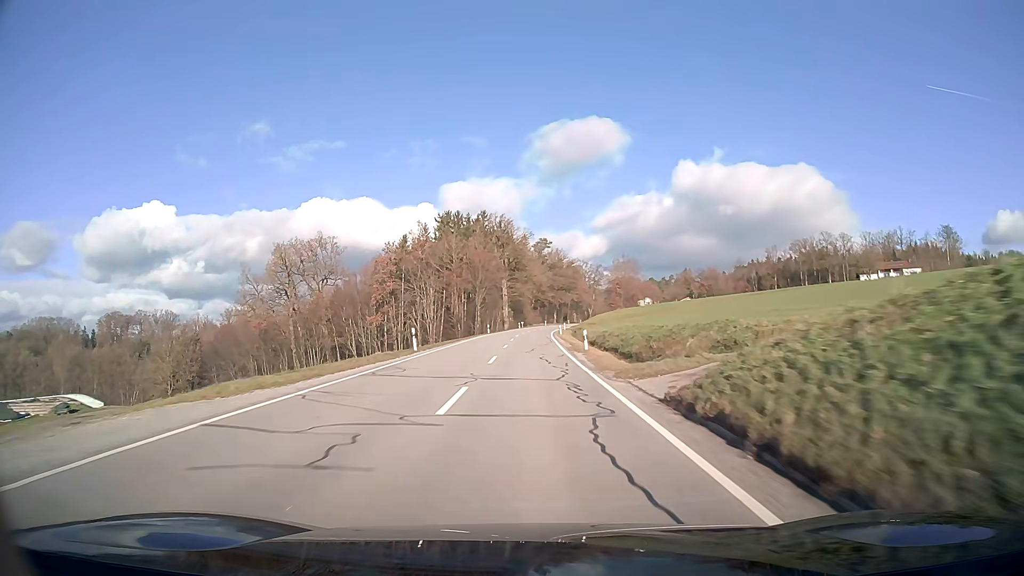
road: secondary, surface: asphalt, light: Day
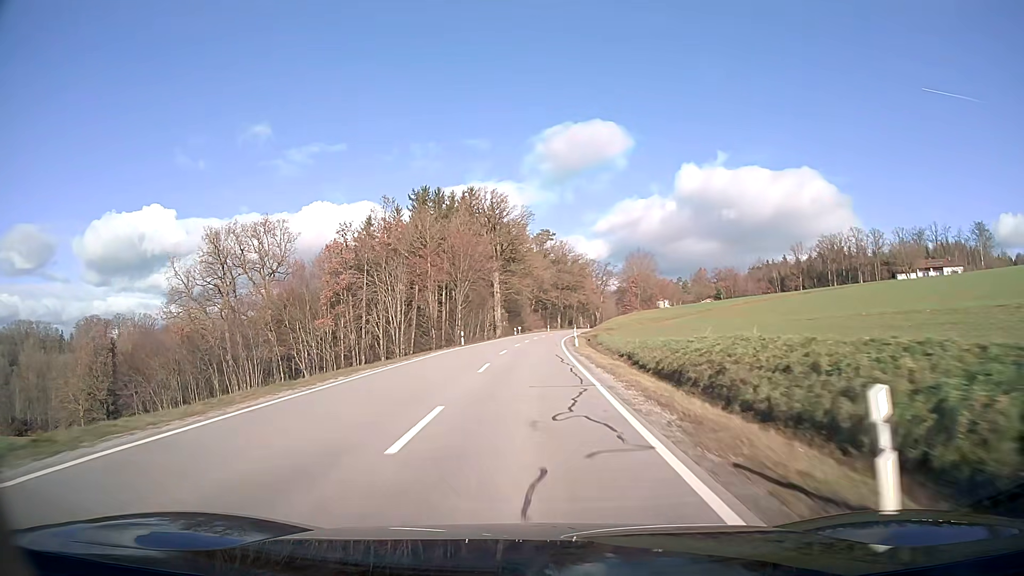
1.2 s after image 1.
(0.0, +26.8) m; 0°
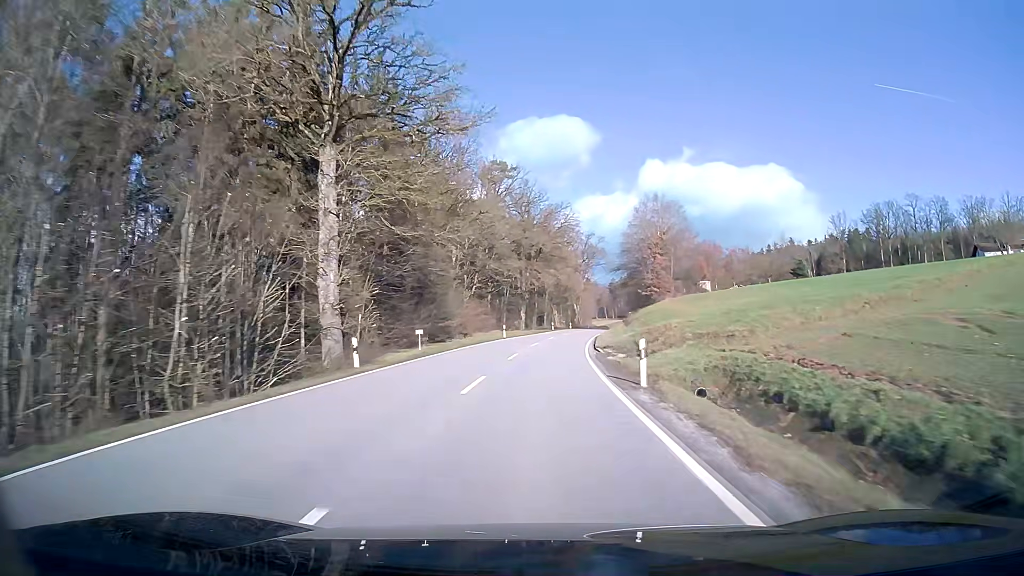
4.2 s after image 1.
(+1.9, +66.6) m; +4°
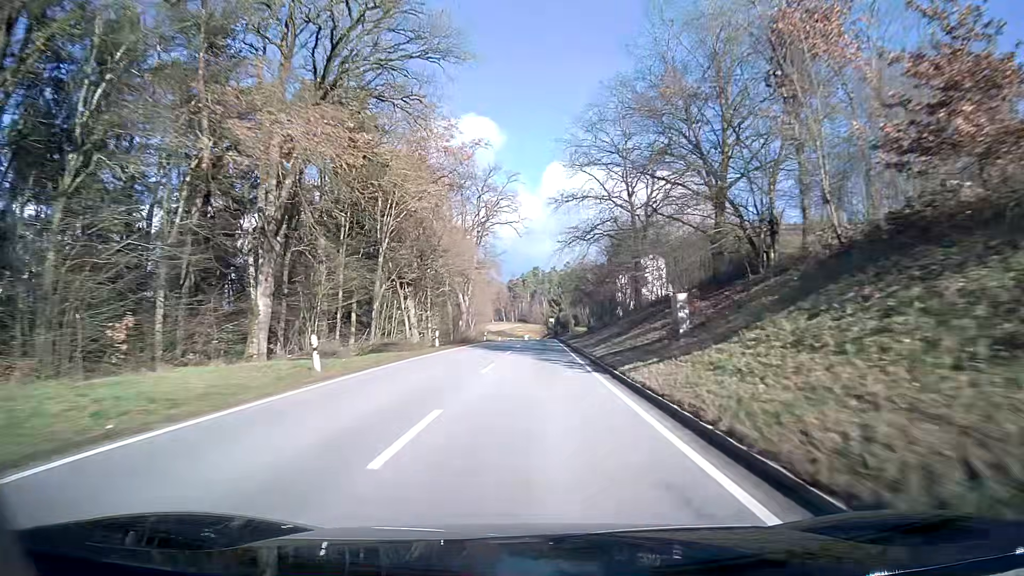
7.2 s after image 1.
(+5.1, +67.2) m; +9°
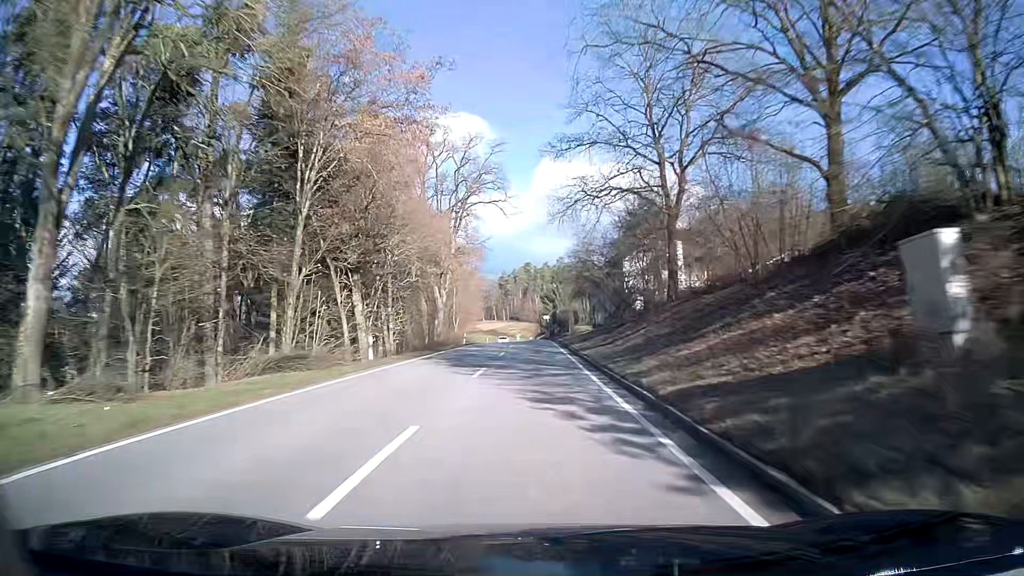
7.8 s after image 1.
(0.0, +13.5) m; 0°
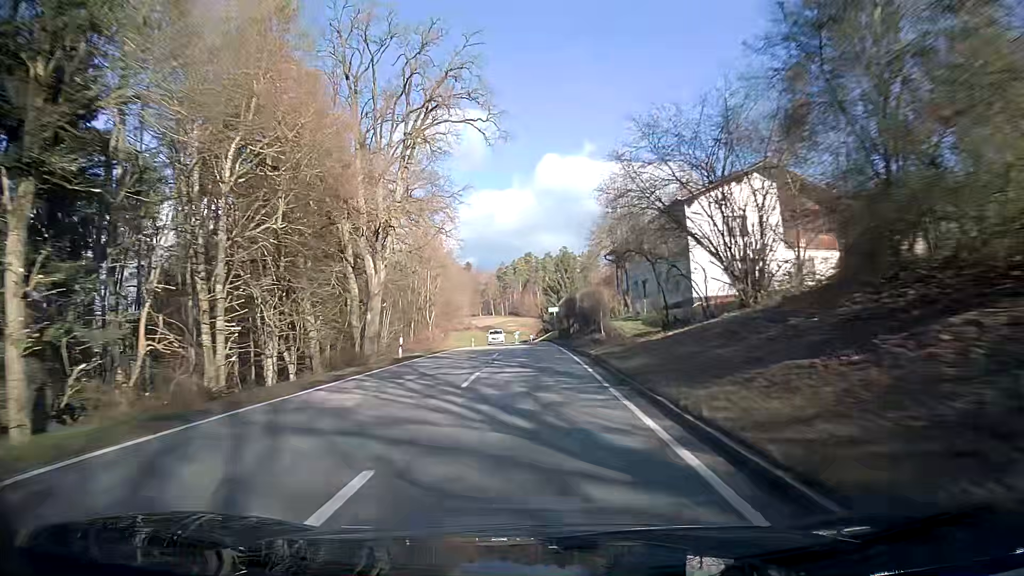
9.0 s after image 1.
(0.0, +26.8) m; 0°
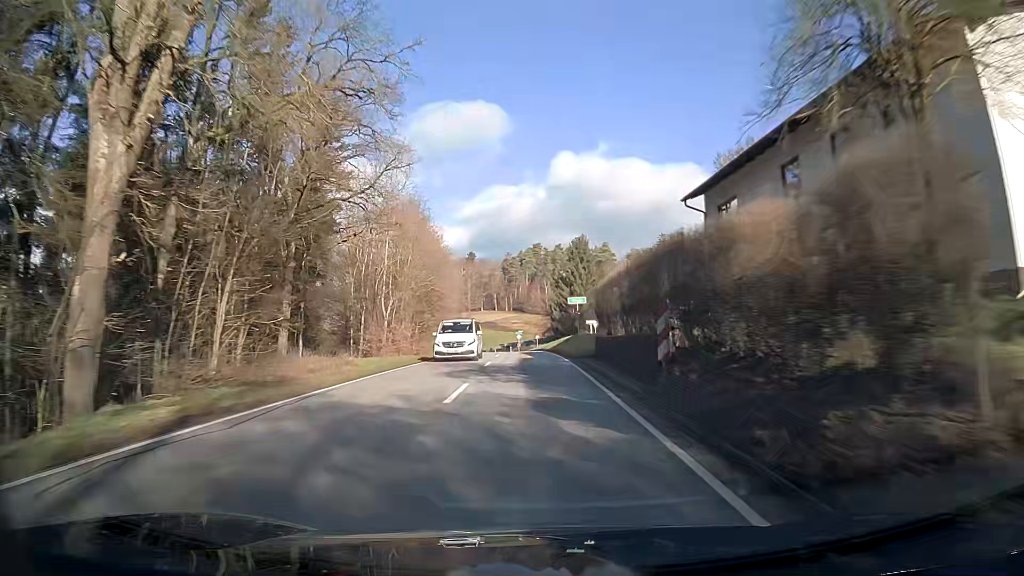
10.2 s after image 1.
(-0.1, +26.4) m; -1°
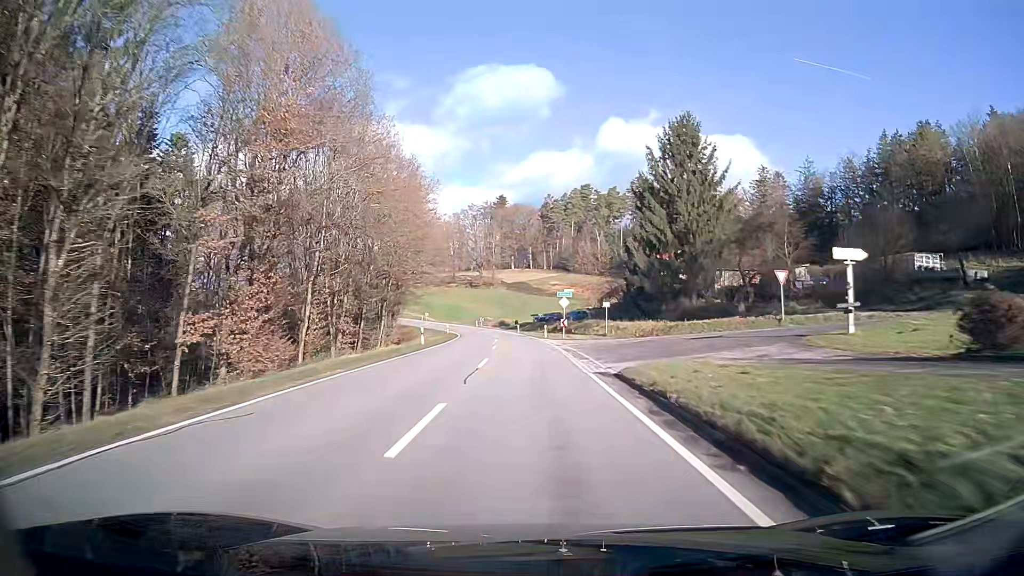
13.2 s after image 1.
(-1.9, +65.0) m; -3°
